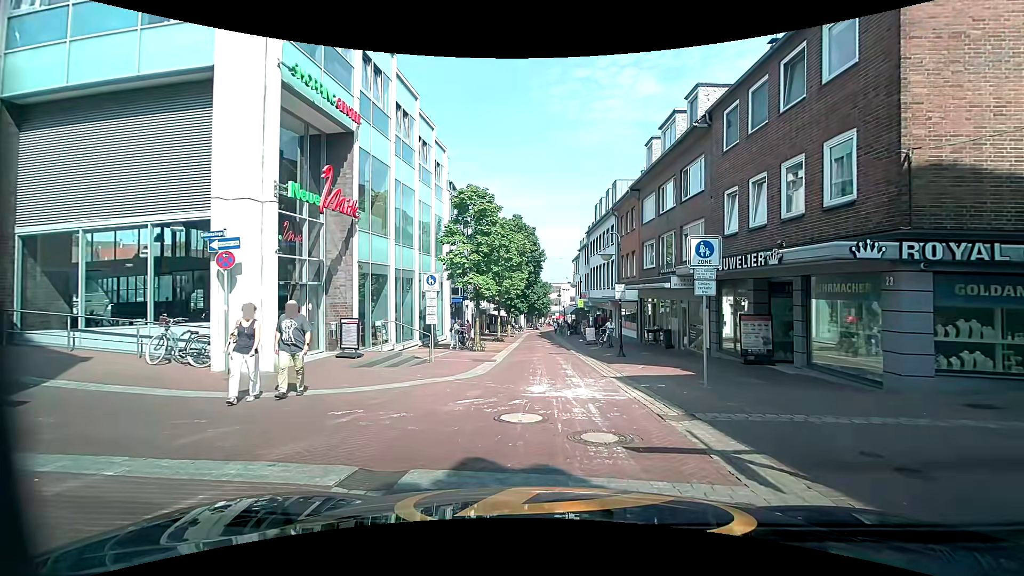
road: residential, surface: paving_stones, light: Day
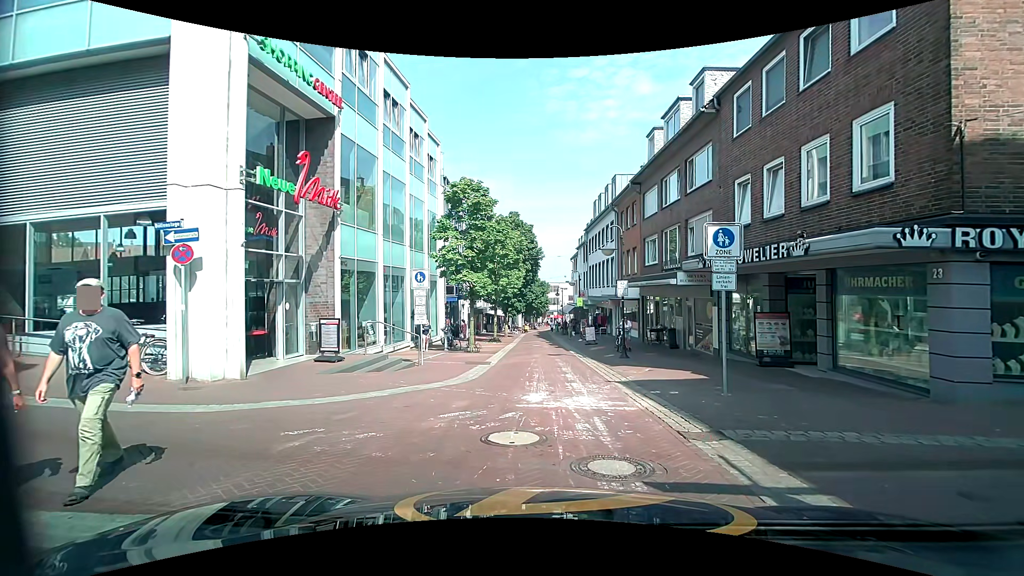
(0.0, +1.3) m; 0°
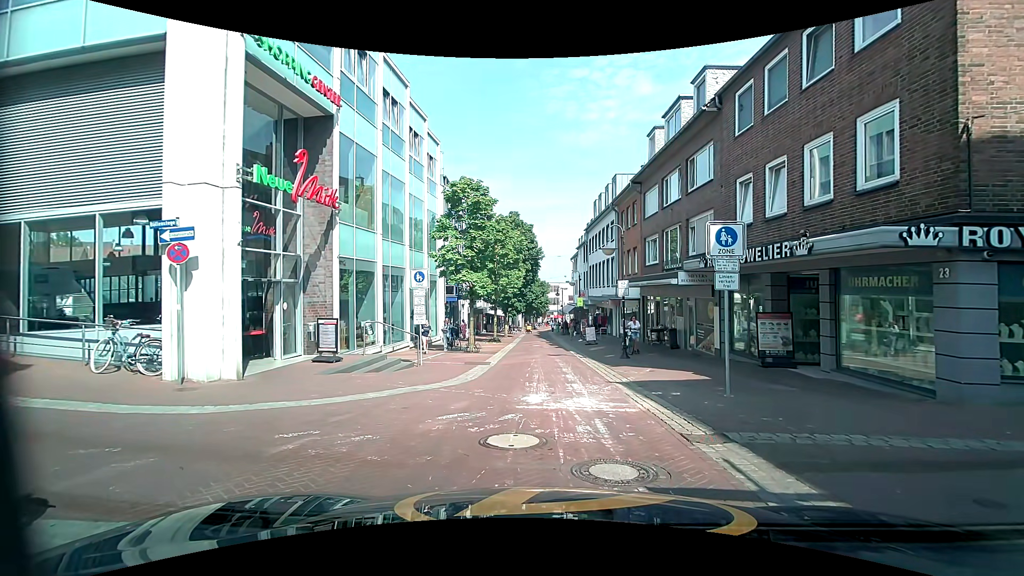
(0.0, +0.1) m; 0°
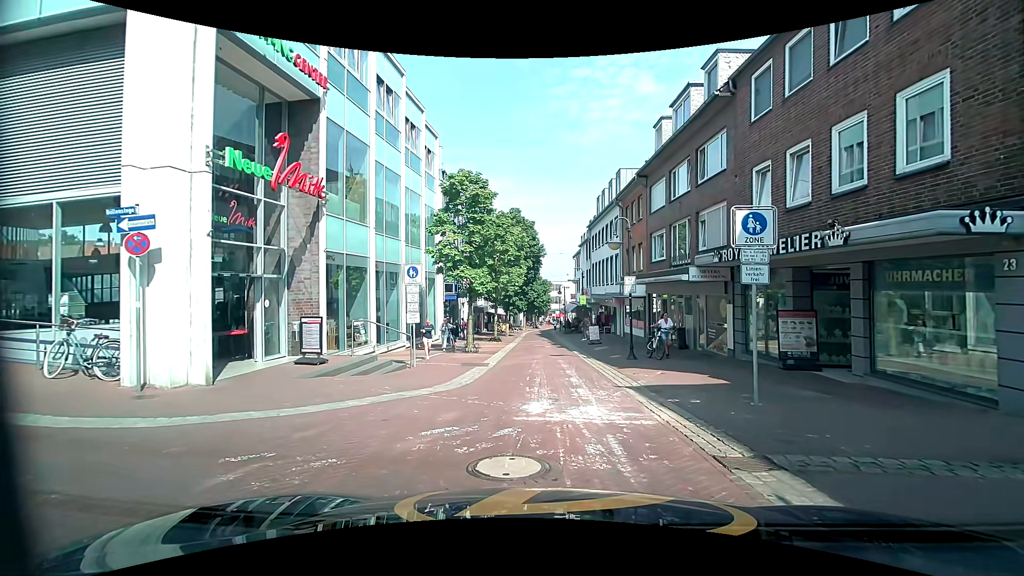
(0.0, +1.1) m; 0°
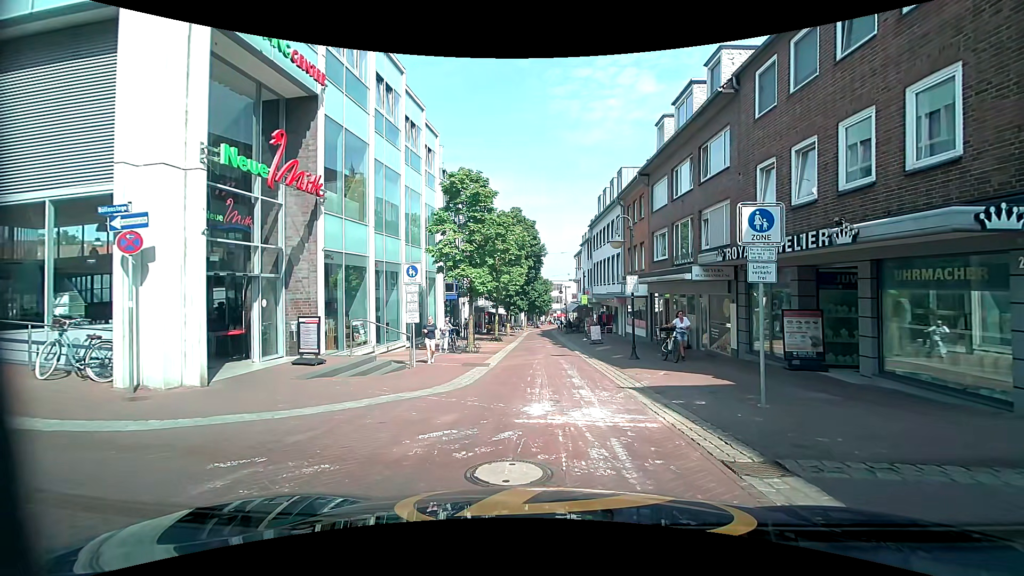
(0.0, +0.2) m; 0°
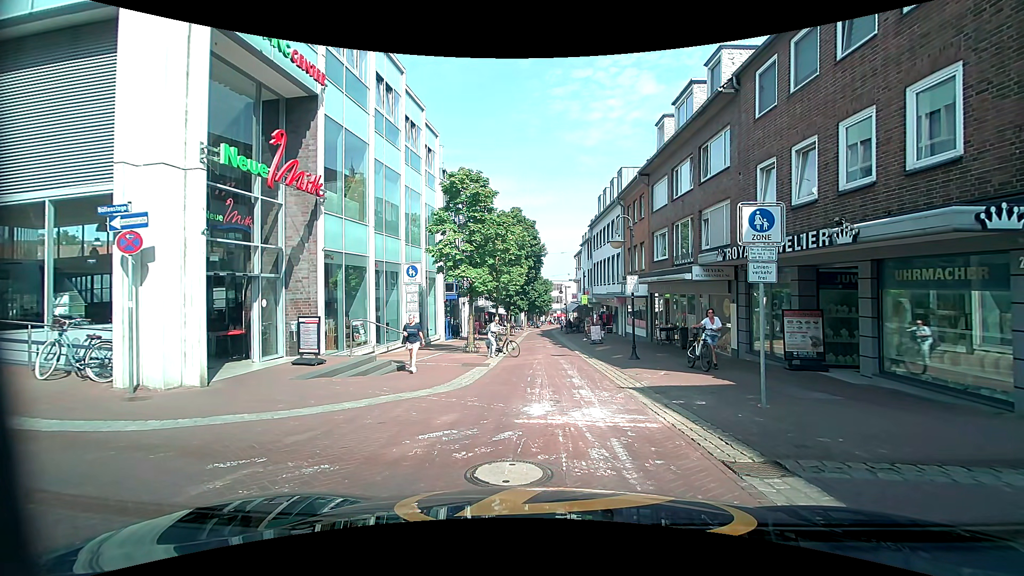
(0.0, +0.1) m; 0°
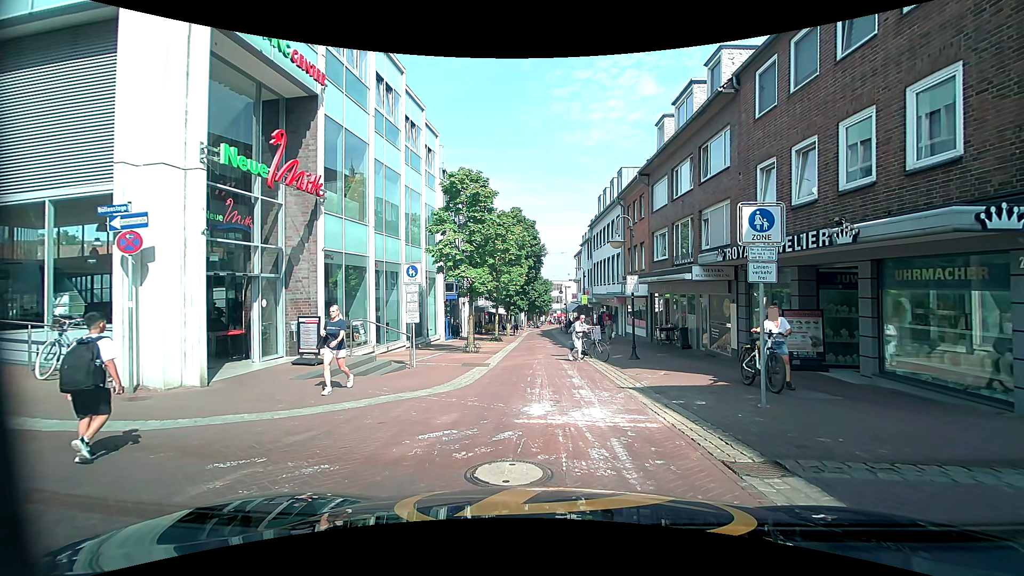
(0.0, 0.0) m; 0°
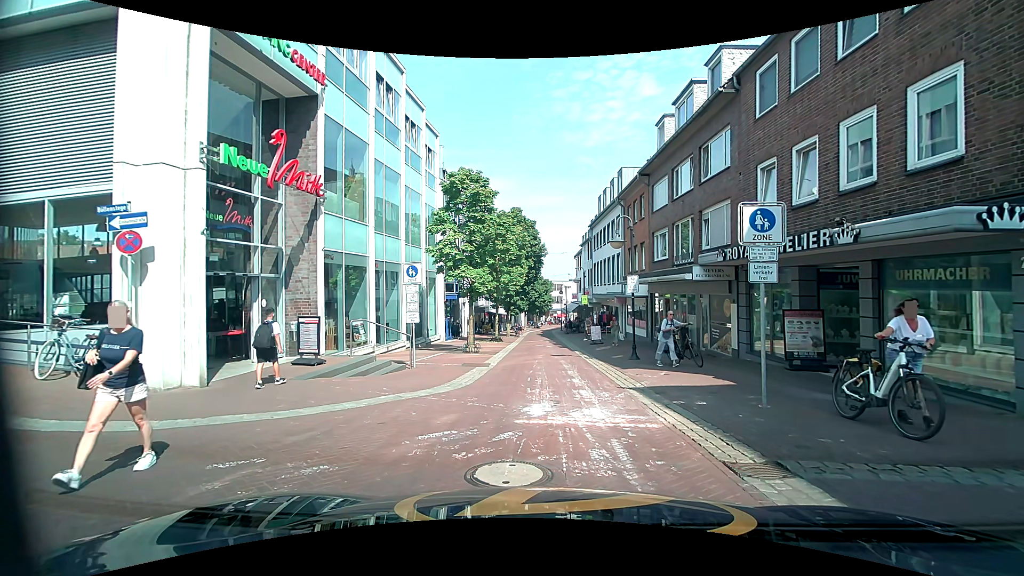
(0.0, 0.0) m; 0°
